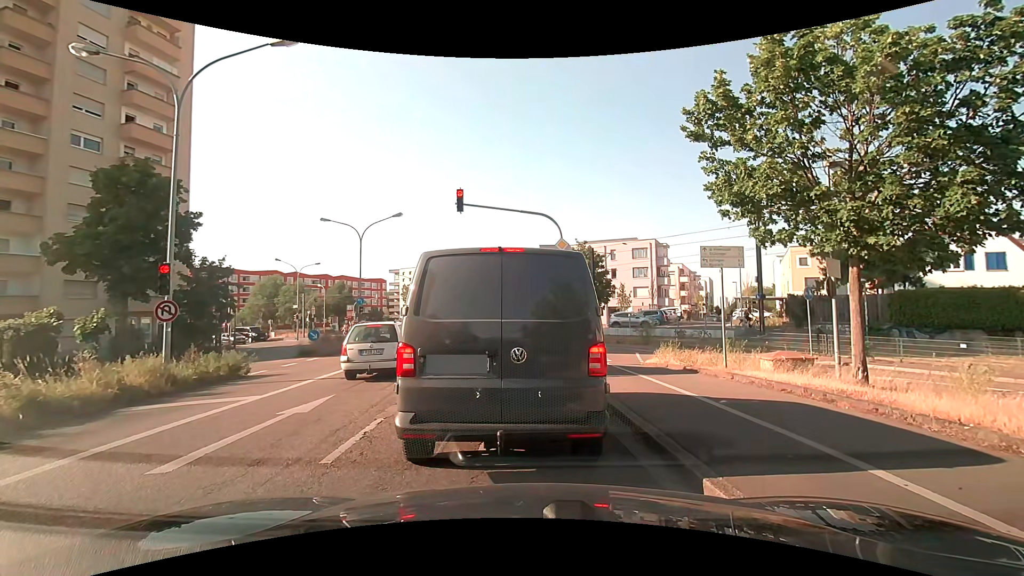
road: secondary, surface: asphalt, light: Day
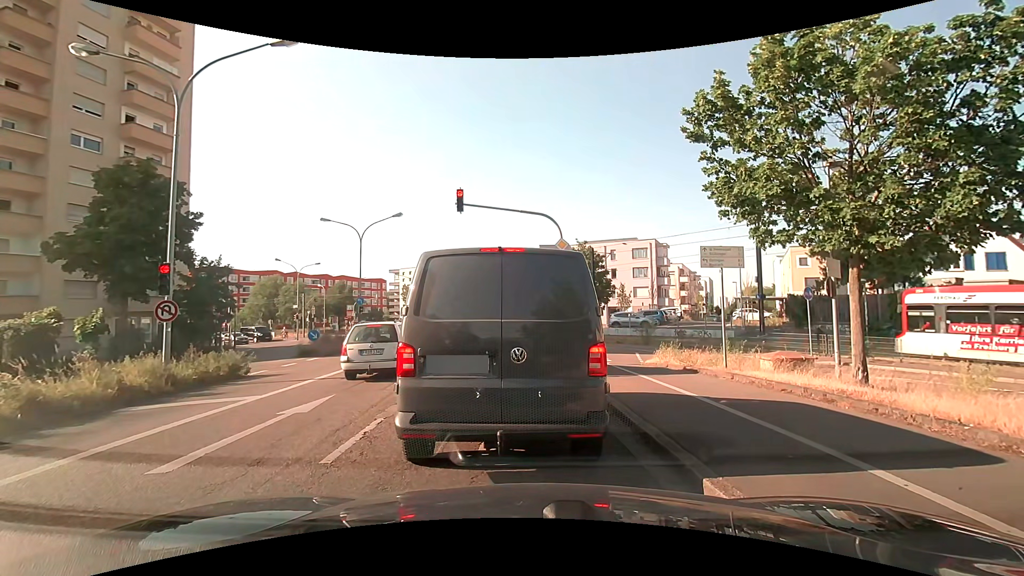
(0.0, 0.0) m; 0°
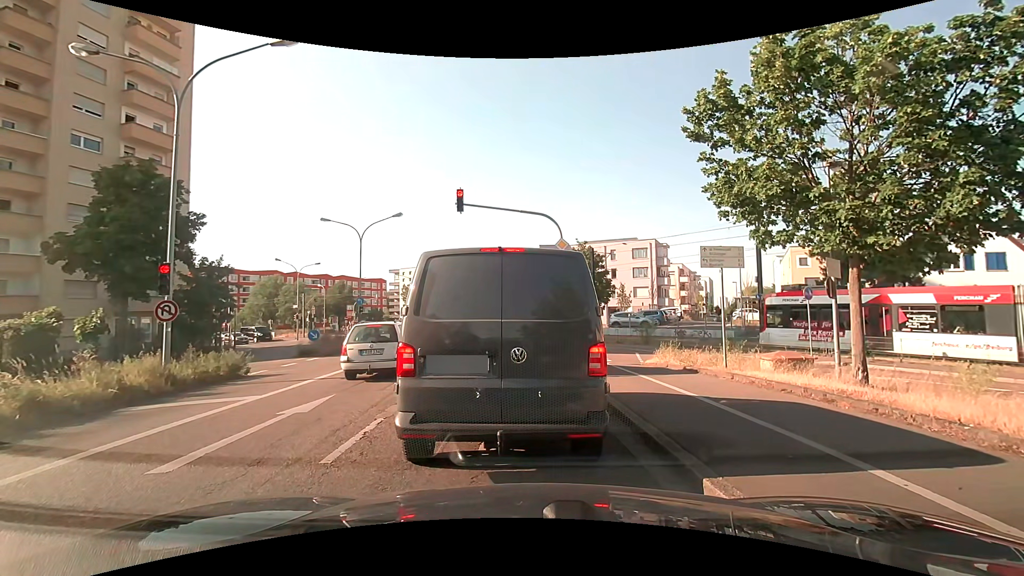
(0.0, 0.0) m; 0°
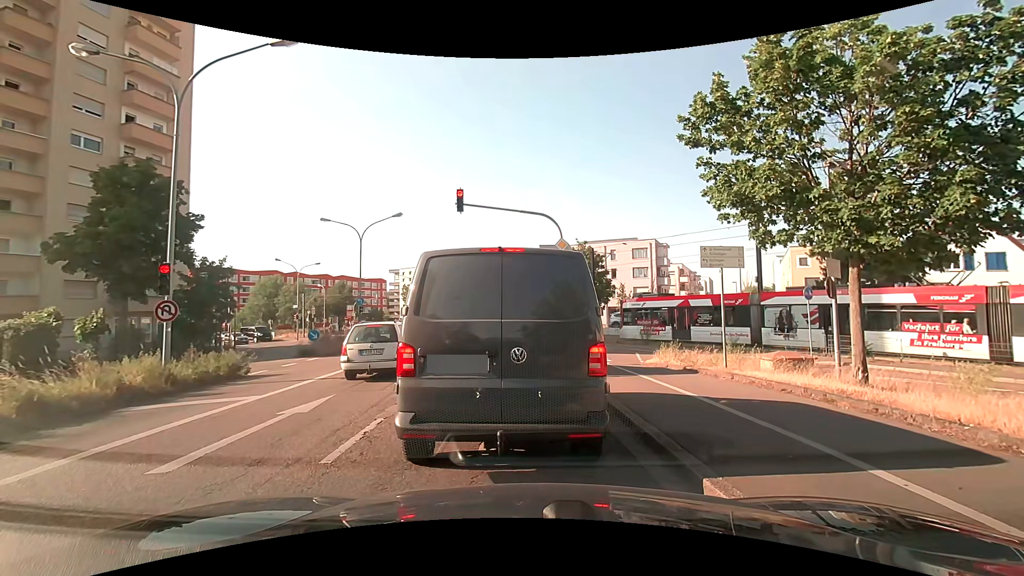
(0.0, 0.0) m; 0°
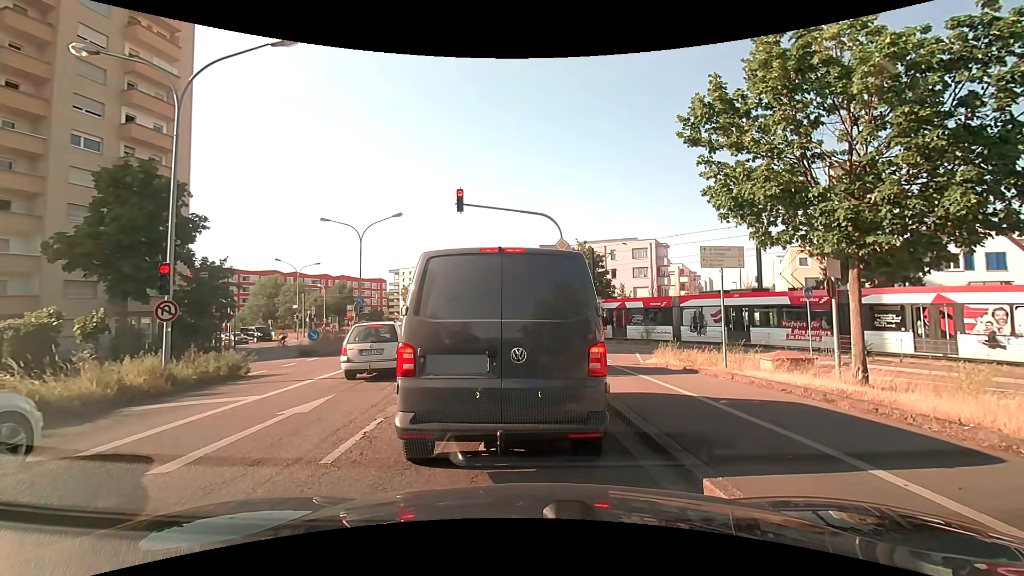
(0.0, 0.0) m; 0°
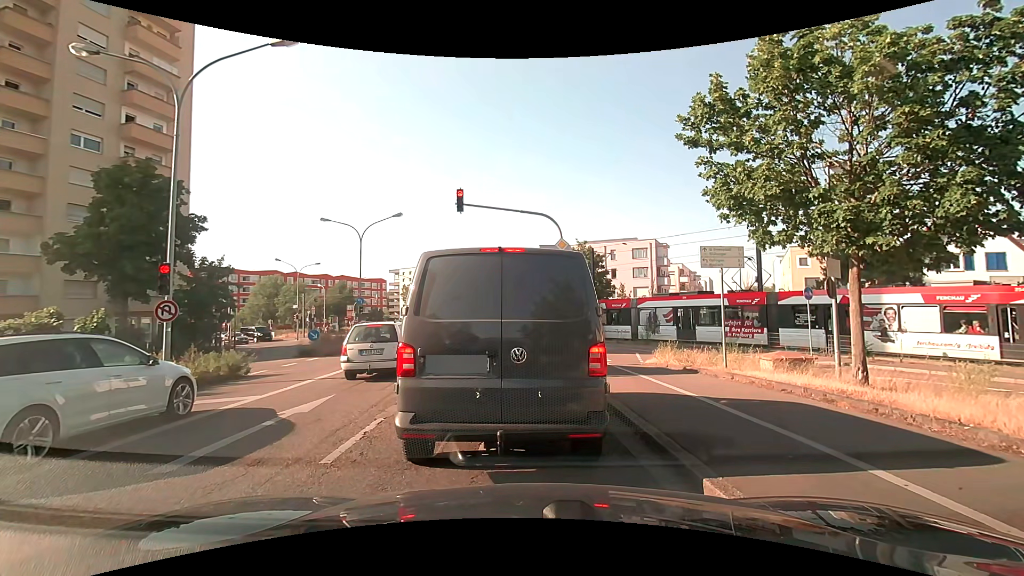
(0.0, 0.0) m; 0°
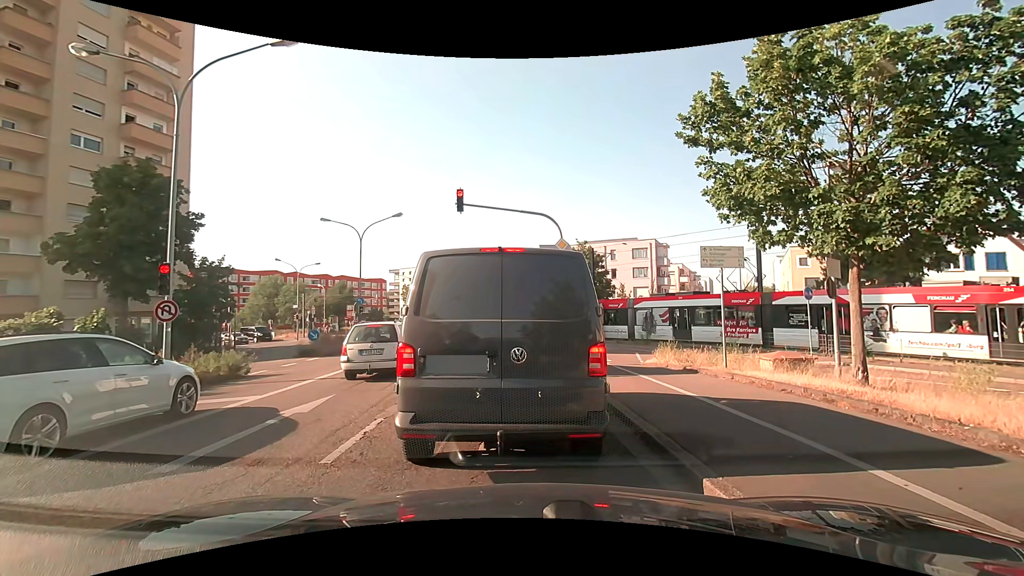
(0.0, 0.0) m; 0°
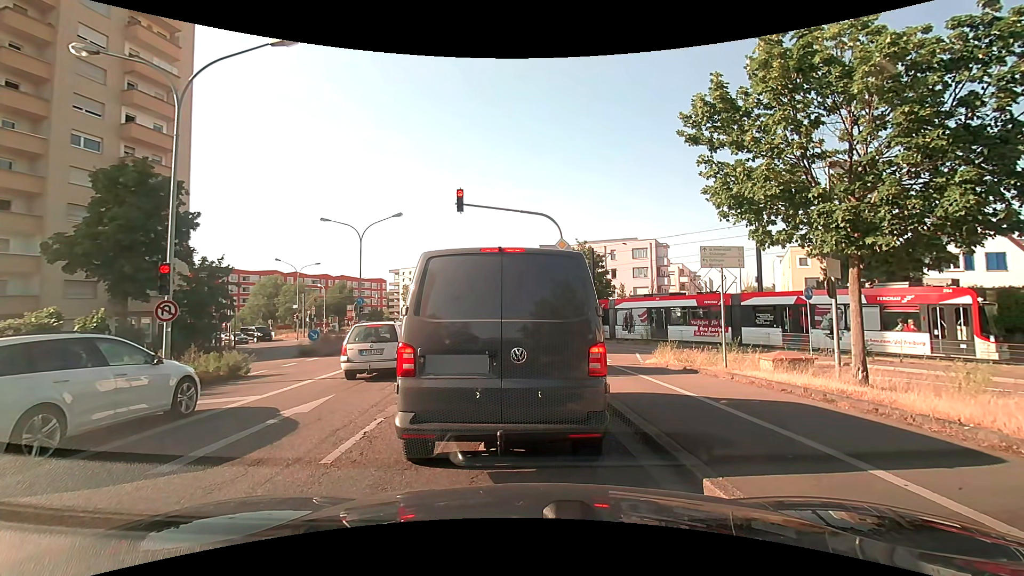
(0.0, 0.0) m; 0°
(0, +10) (-1, +20) (-2, +30) (-3, +40) (-5, +50) (-6, +60) (-8, +69) (-10, +79) (-12, +89) (-14, +99) m
